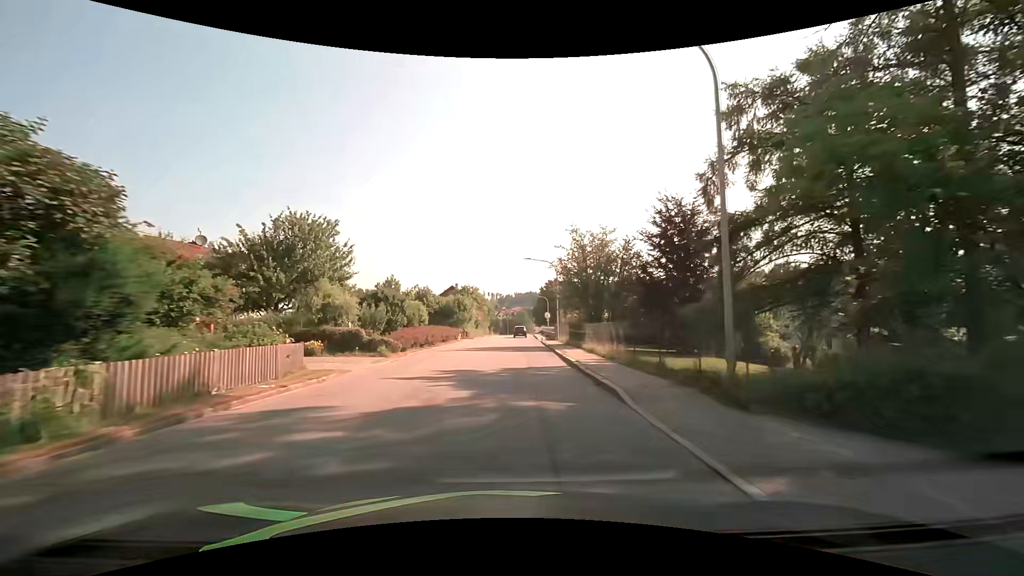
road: tertiary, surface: asphalt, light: Day
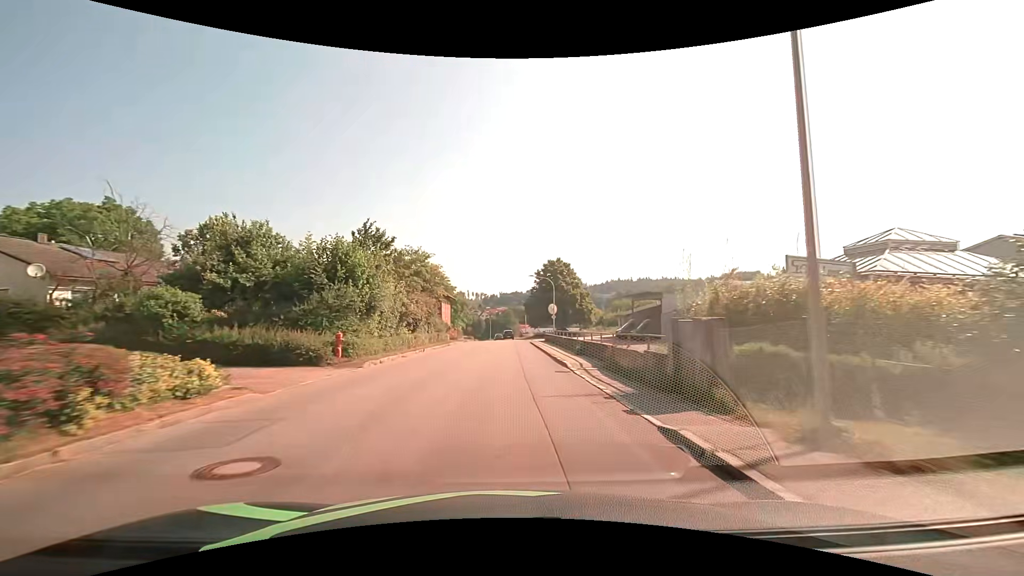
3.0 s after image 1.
(+0.7, +38.0) m; +2°
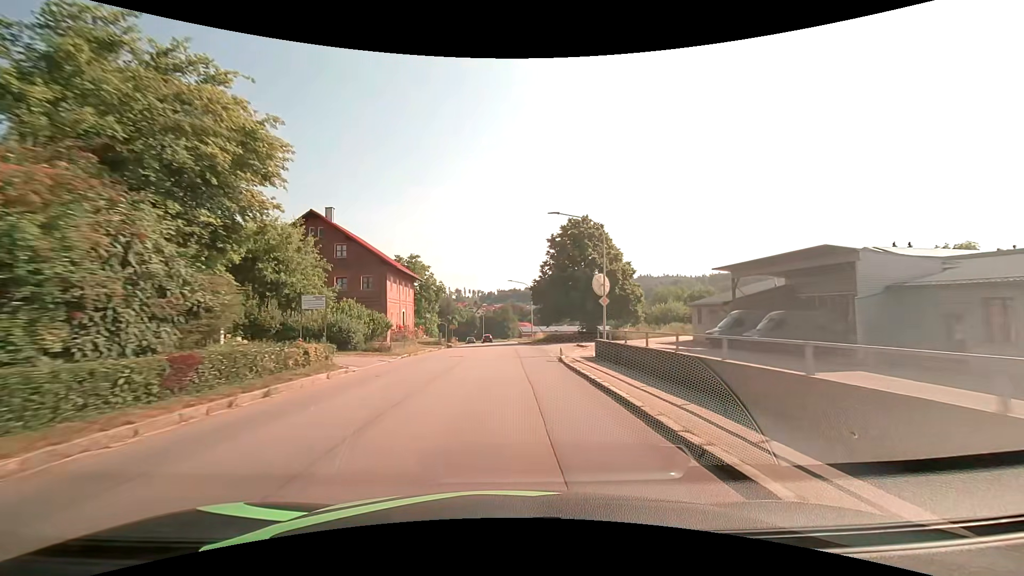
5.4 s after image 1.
(-0.2, +30.4) m; 0°
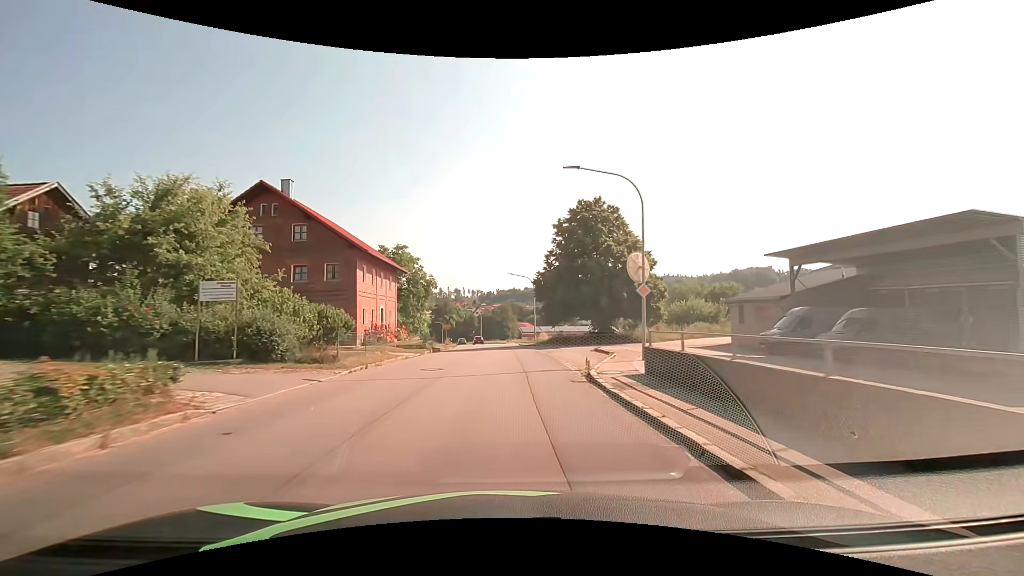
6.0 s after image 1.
(0.0, +7.6) m; 0°
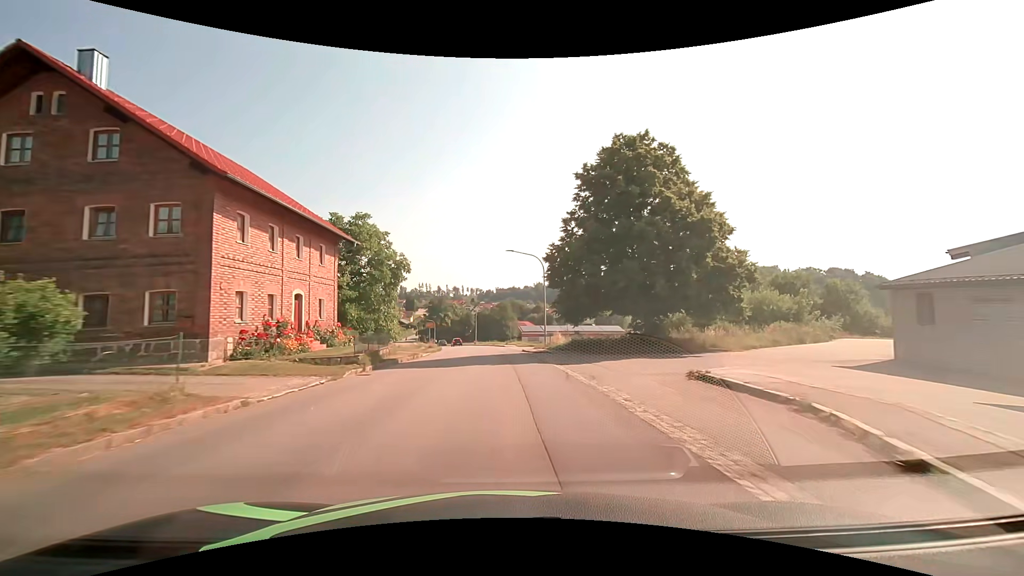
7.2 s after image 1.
(0.0, +15.2) m; 0°
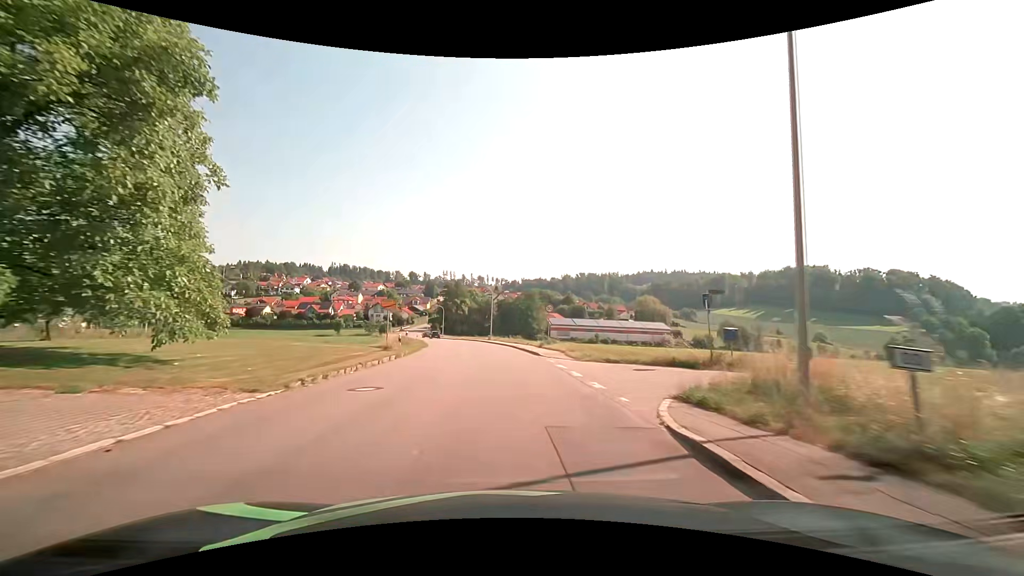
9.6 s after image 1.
(-0.6, +30.6) m; -3°
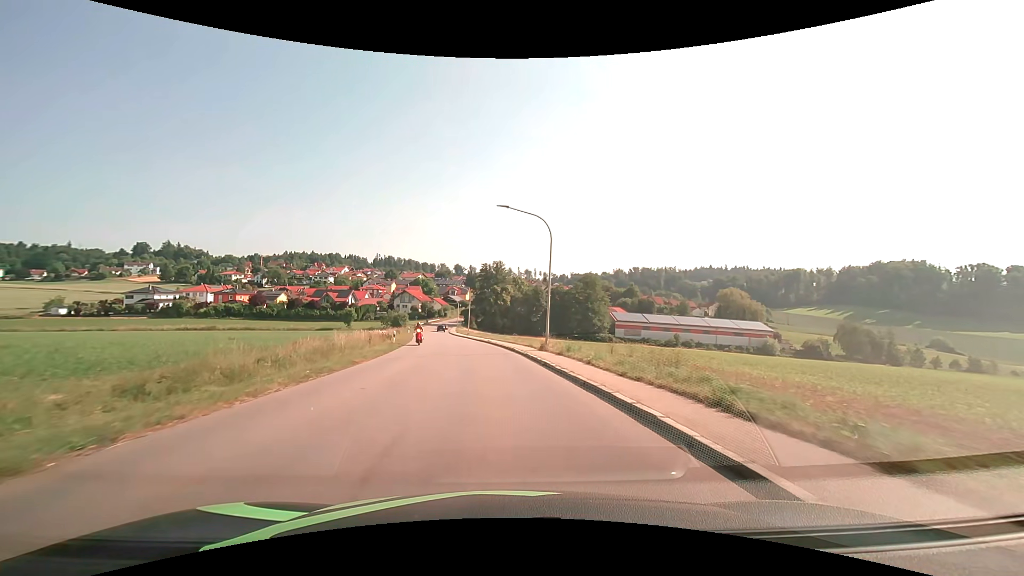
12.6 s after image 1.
(-1.6, +38.6) m; -5°
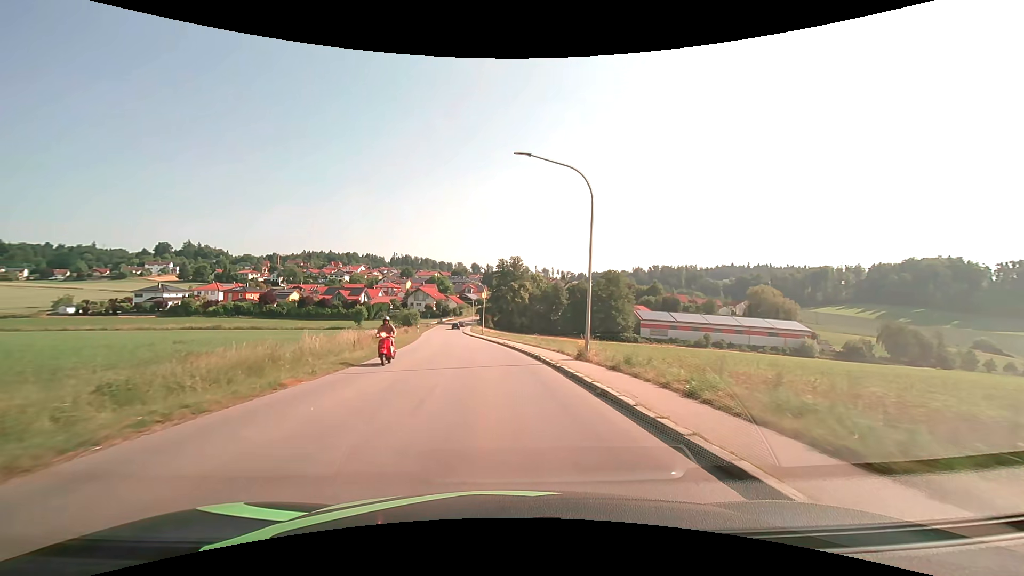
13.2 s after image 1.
(-0.1, +7.7) m; -2°
(0, +10) (-1, +20) (-2, +30) (-3, +40) (-4, +50) (-5, +60) (-7, +70) (-8, +80) (-9, +89) (-10, +99) m
